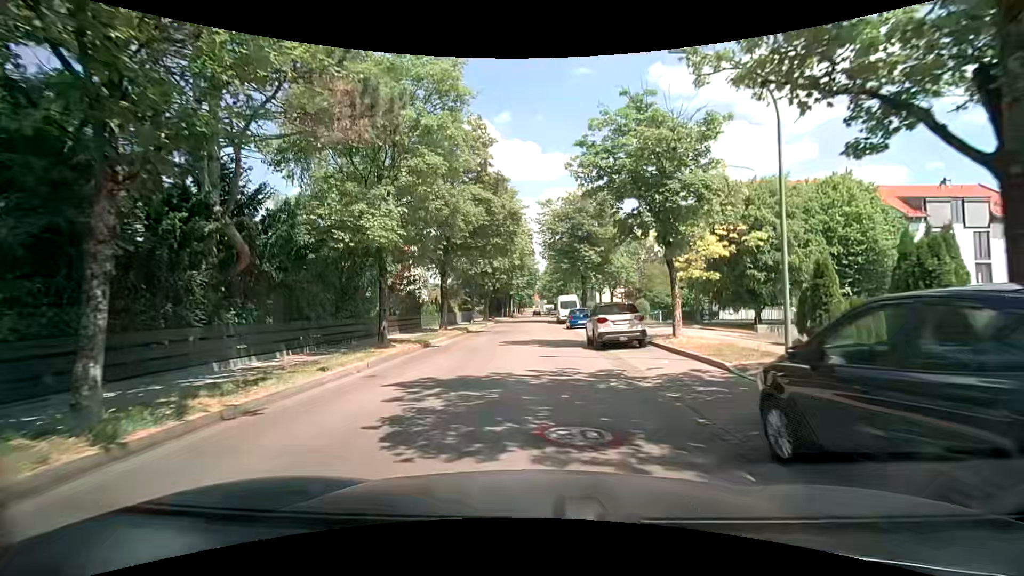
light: Day
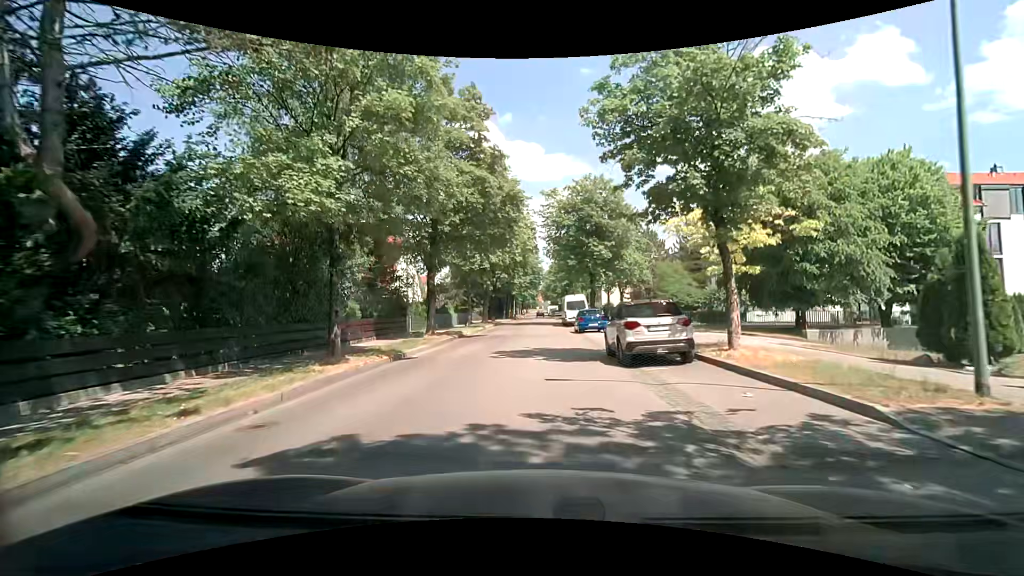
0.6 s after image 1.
(0.0, +4.7) m; 0°
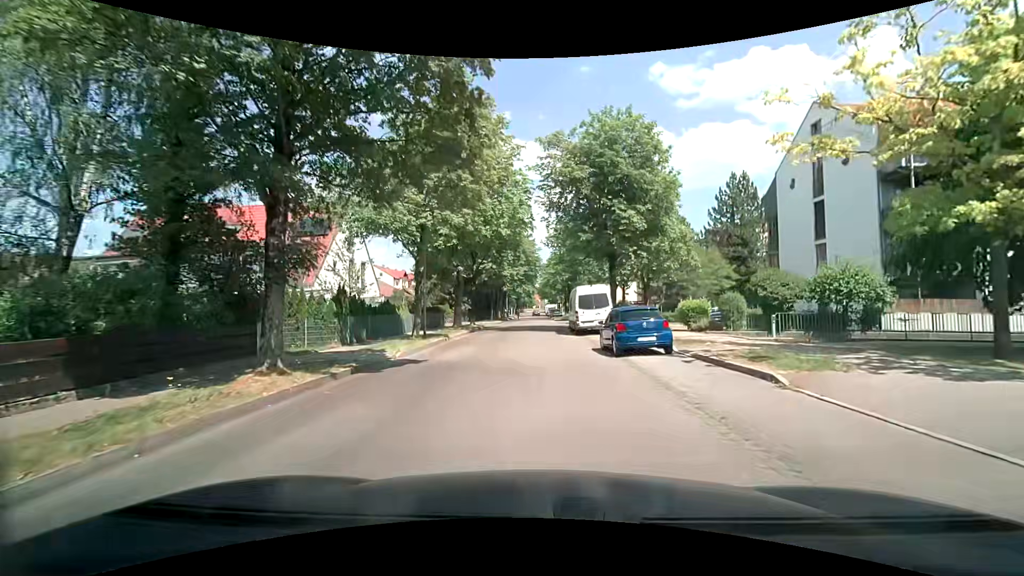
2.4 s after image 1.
(-0.2, +15.2) m; 0°
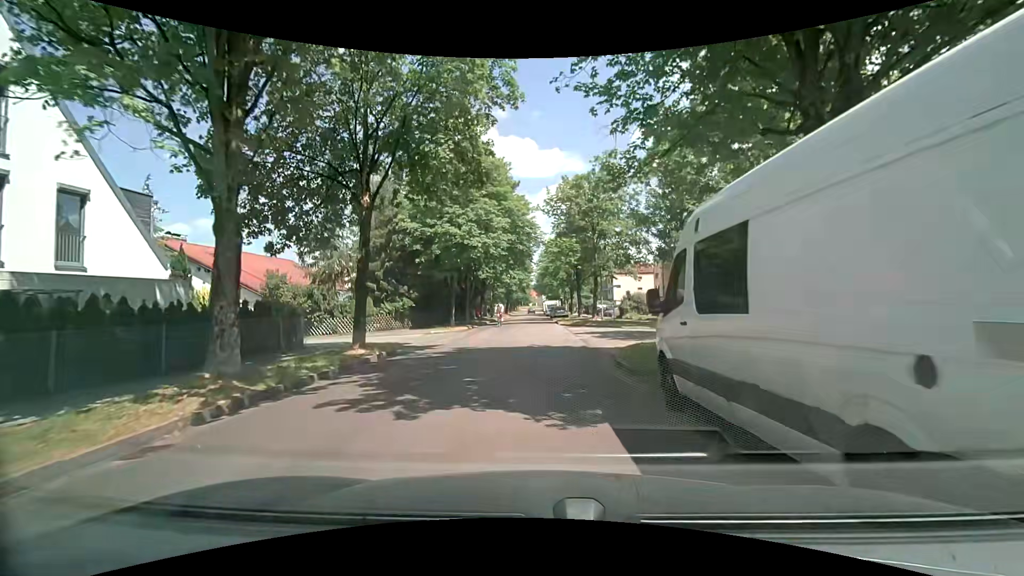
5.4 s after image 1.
(0.0, +24.8) m; -1°
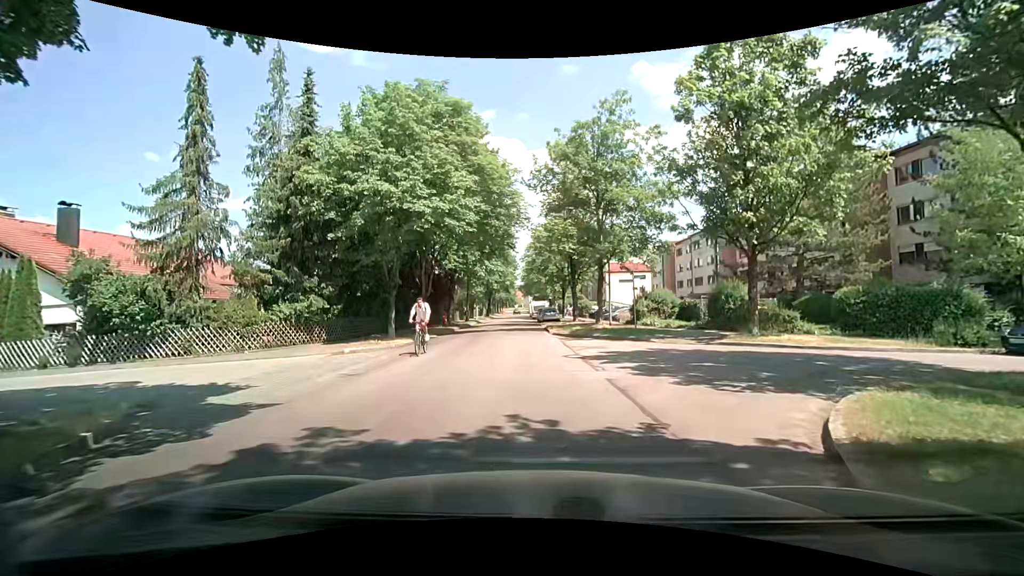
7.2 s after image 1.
(+0.2, +11.2) m; +1°
